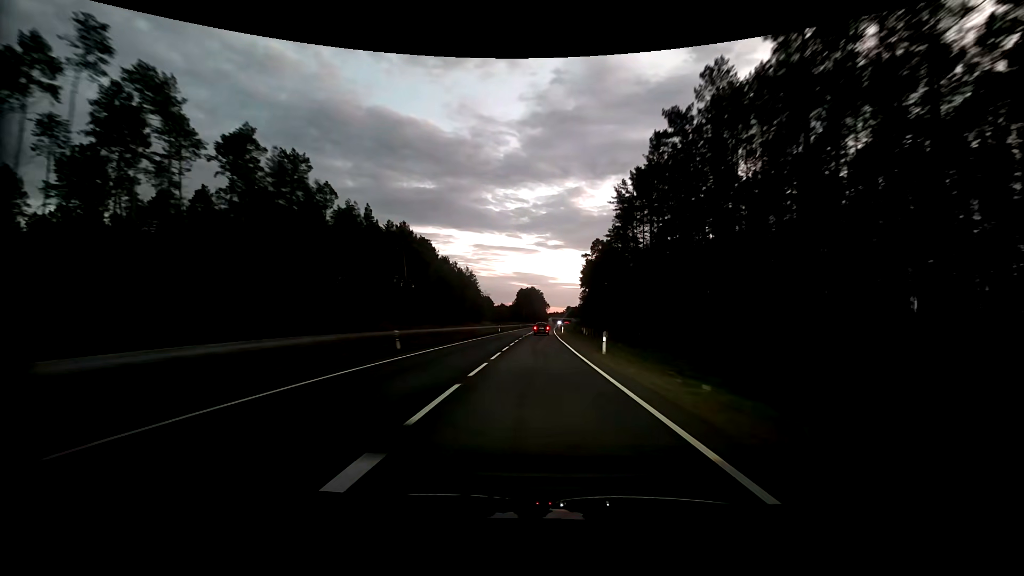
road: primary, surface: asphalt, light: Dusk
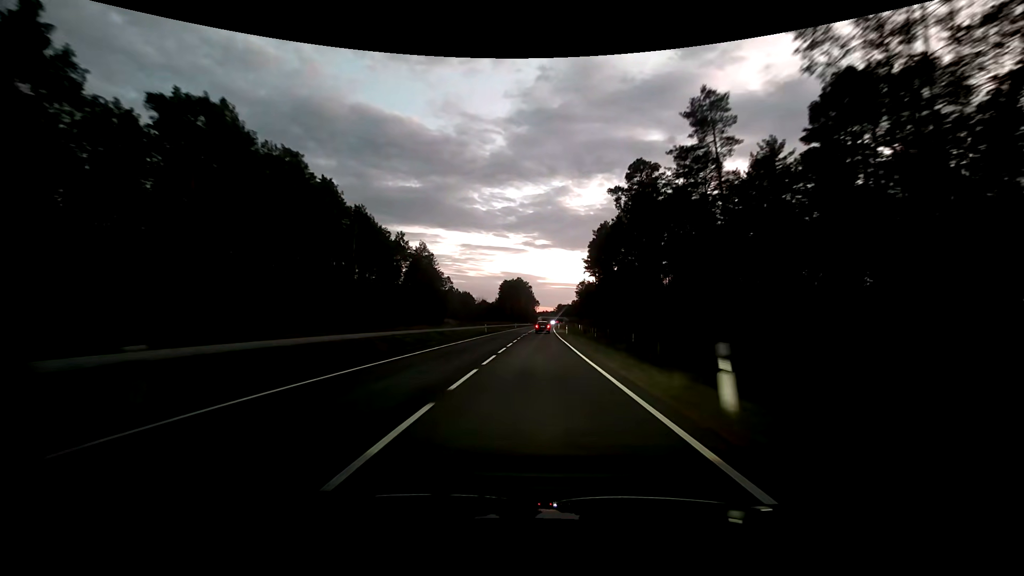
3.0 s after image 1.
(+0.4, +65.0) m; +1°
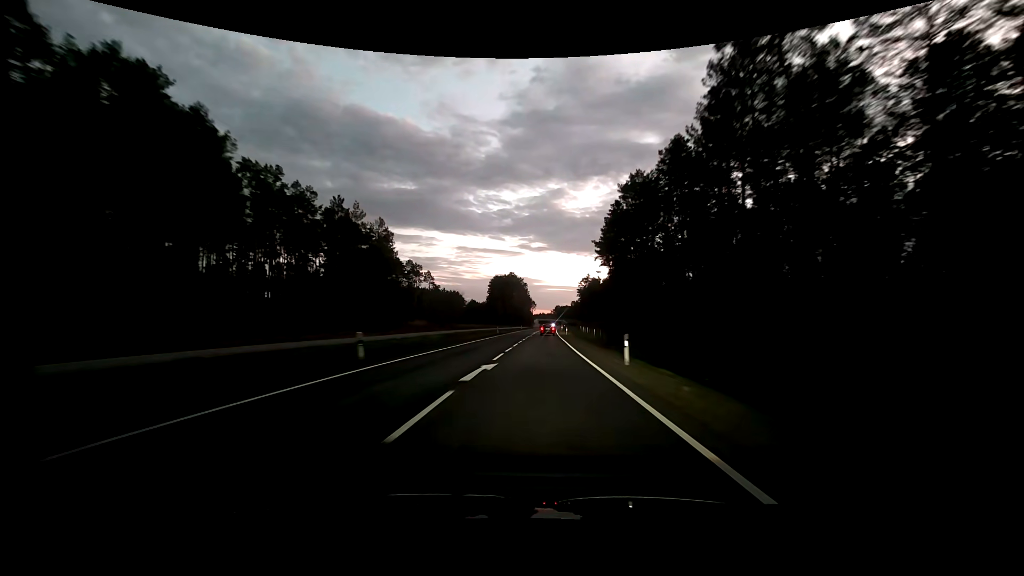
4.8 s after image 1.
(+0.2, +40.2) m; 0°
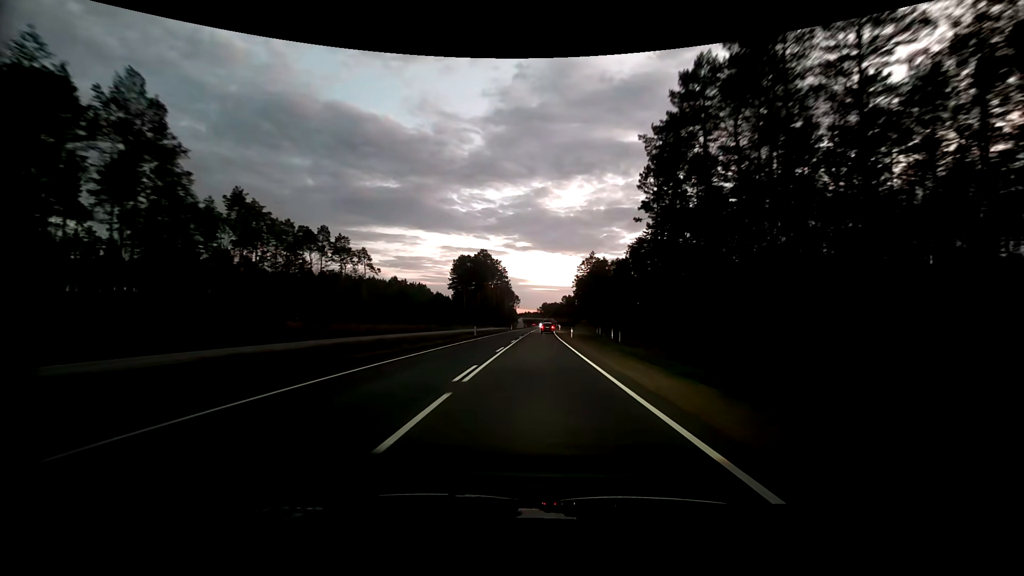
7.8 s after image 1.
(+1.2, +68.4) m; +2°
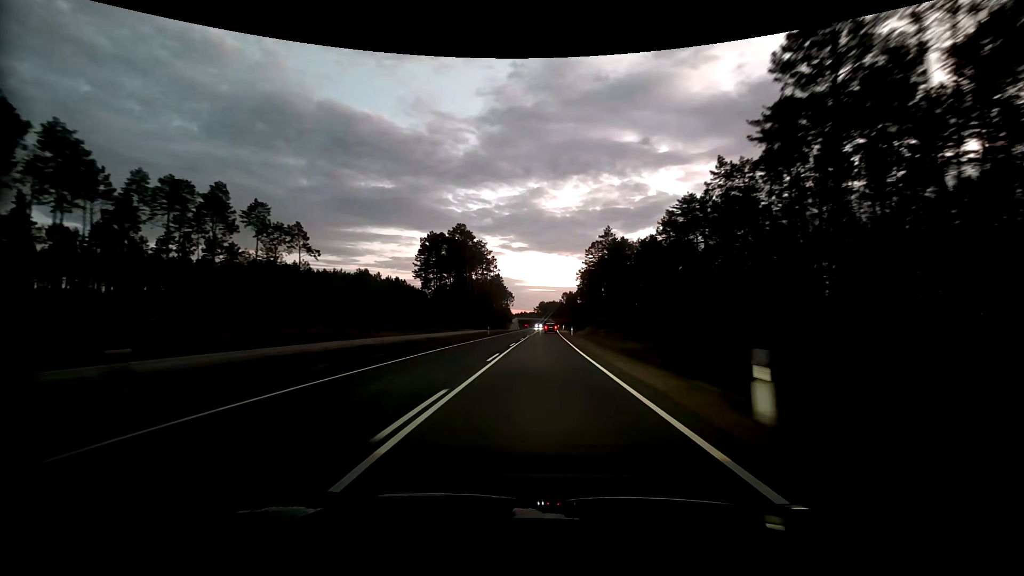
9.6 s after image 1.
(0.0, +41.7) m; 0°
(0, +10) (0, +20) (0, +30) (0, +40) (+1, +50) (+1, +60) (+1, +70) (+2, +80) (+2, +90) (+2, +100) m
